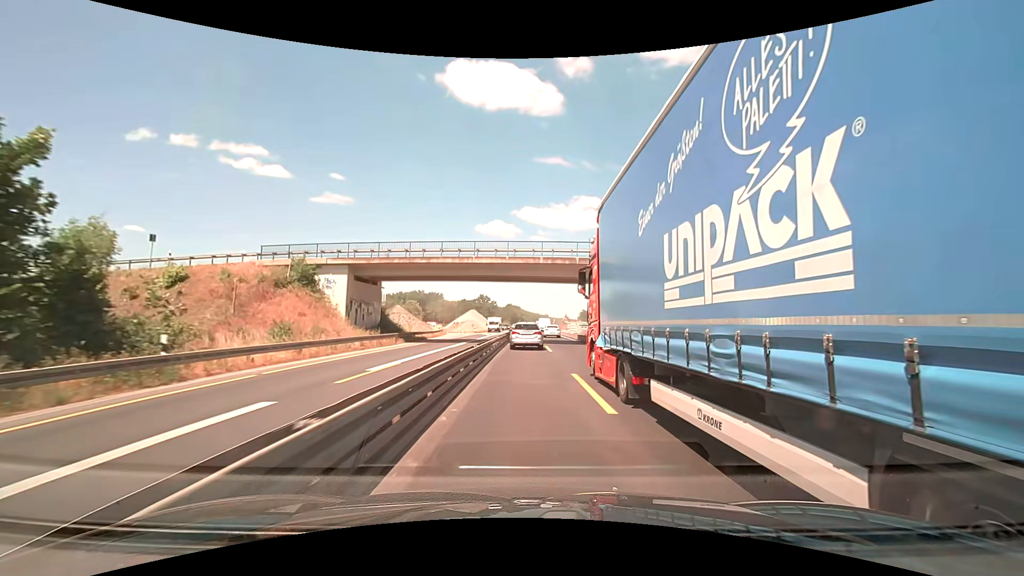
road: motorway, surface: asphalt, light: Day
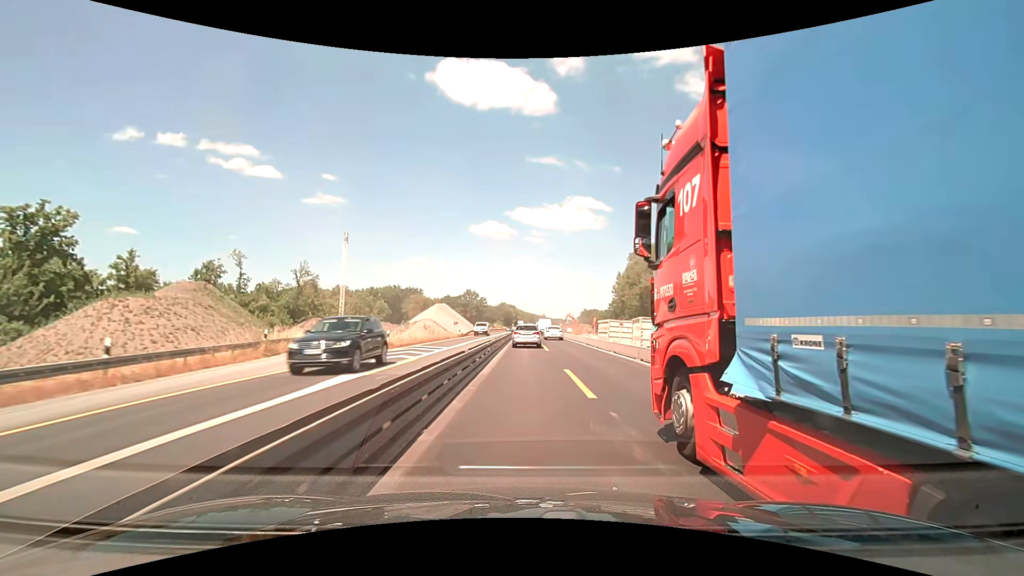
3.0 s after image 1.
(0.0, +51.9) m; 0°
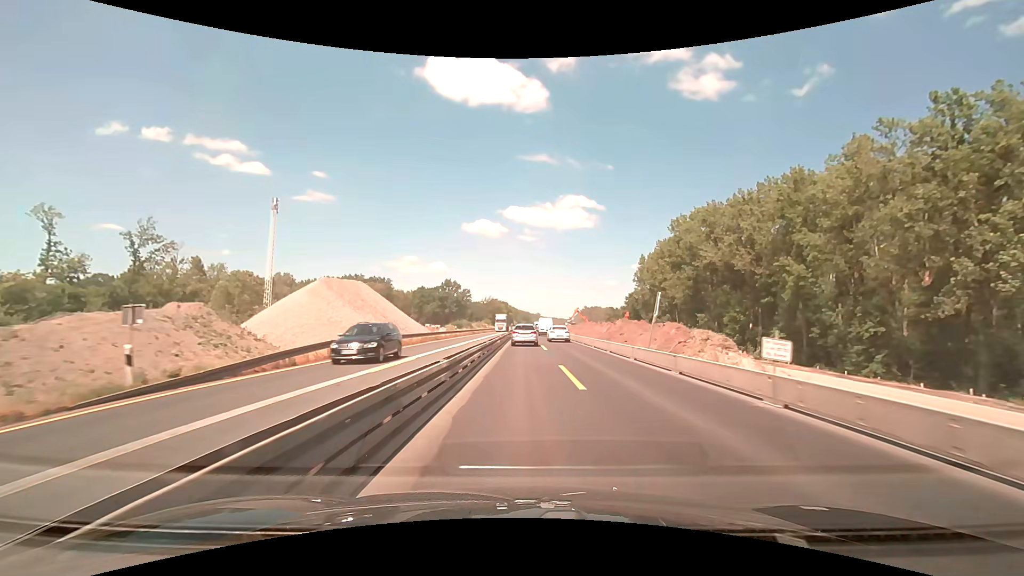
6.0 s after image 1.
(+0.3, +53.4) m; 0°
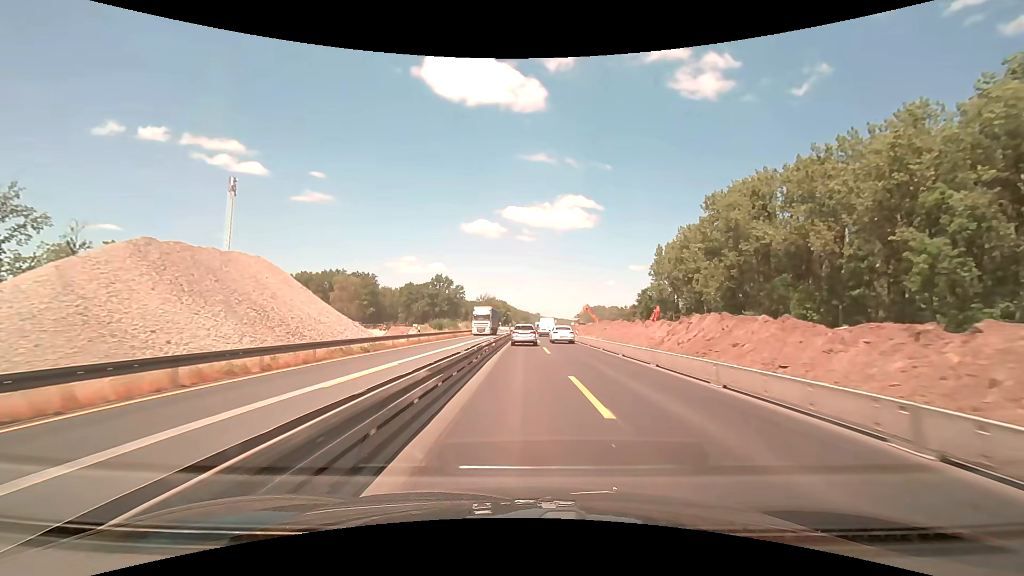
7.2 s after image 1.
(+0.3, +21.5) m; +1°
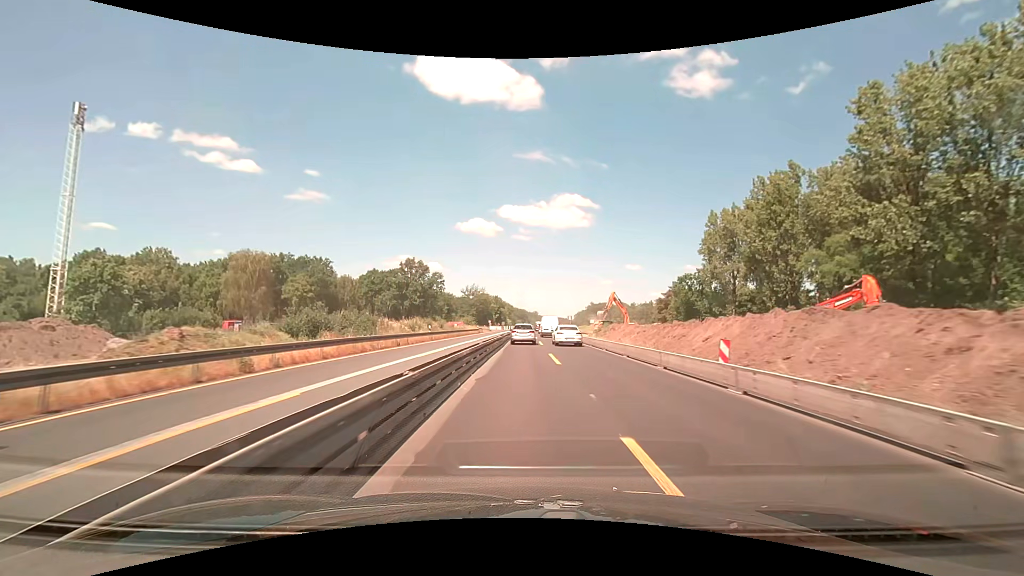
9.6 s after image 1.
(+0.3, +43.4) m; 0°
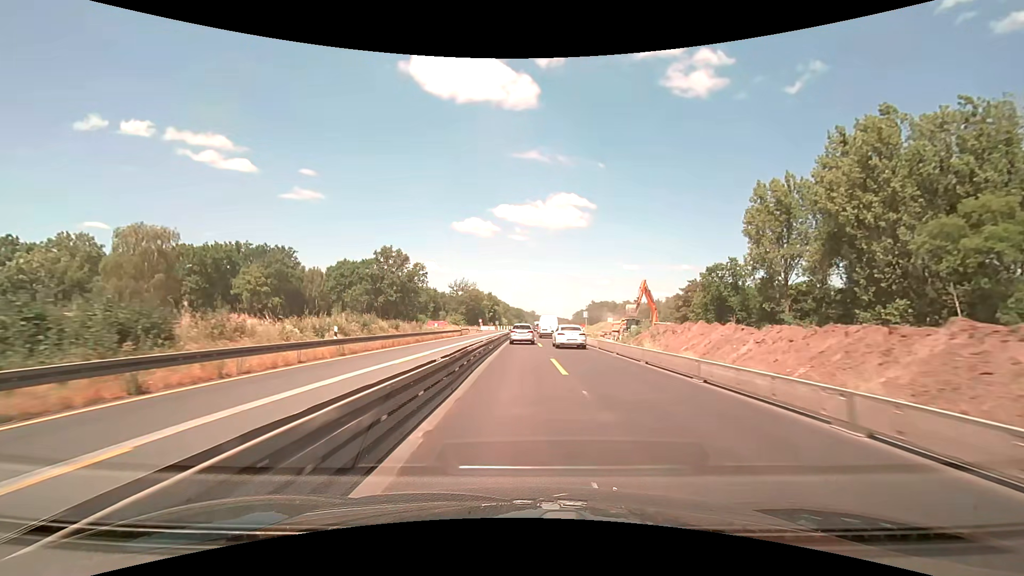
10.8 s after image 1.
(+0.1, +22.0) m; 0°
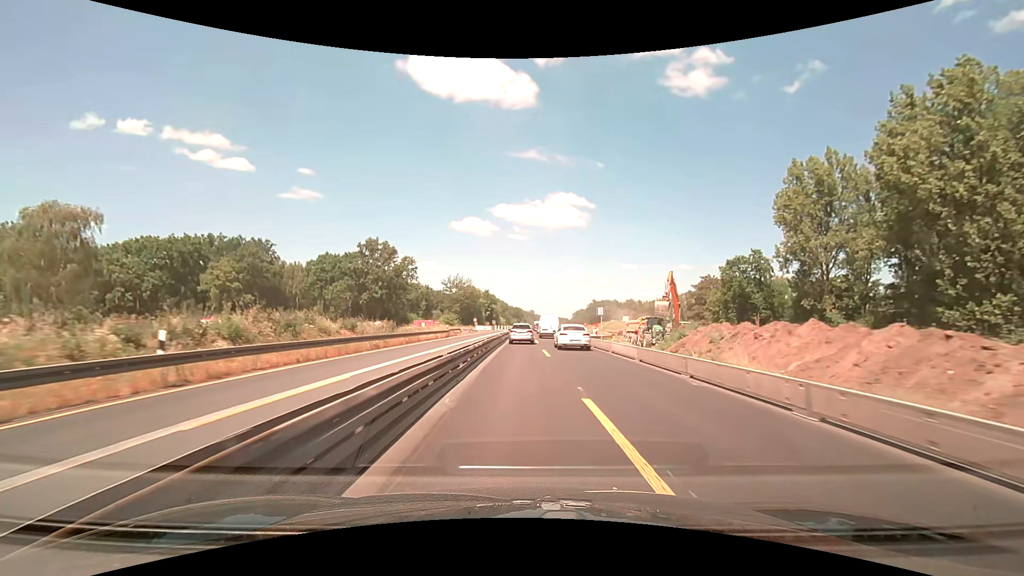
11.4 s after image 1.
(0.0, +11.1) m; 0°
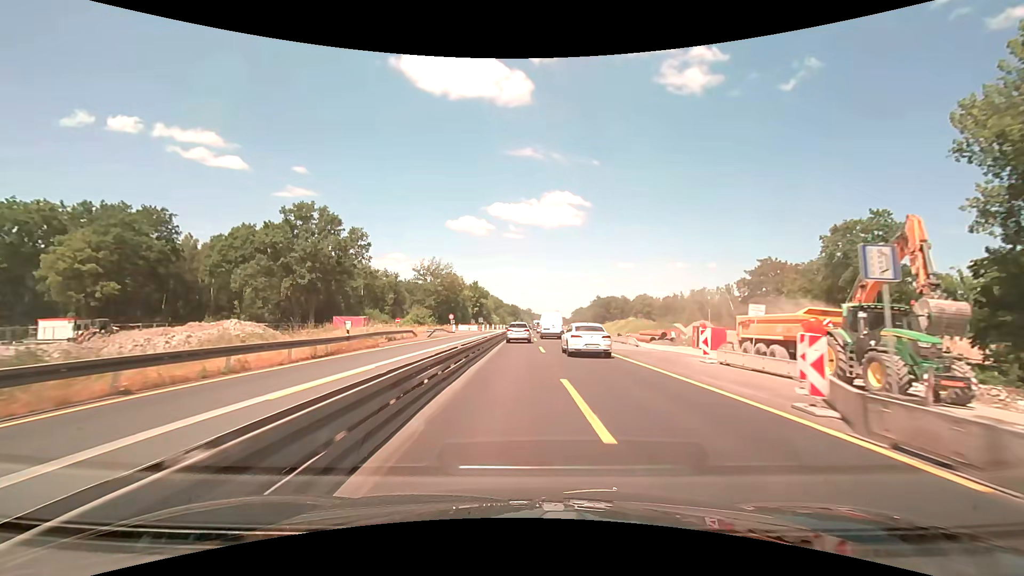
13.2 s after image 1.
(+0.2, +33.5) m; +1°
(0, +10) (0, +20) (0, +30) (0, +40) (0, +50) (0, +60) (0, +70) (0, +80) (0, +90) (0, +100) m
